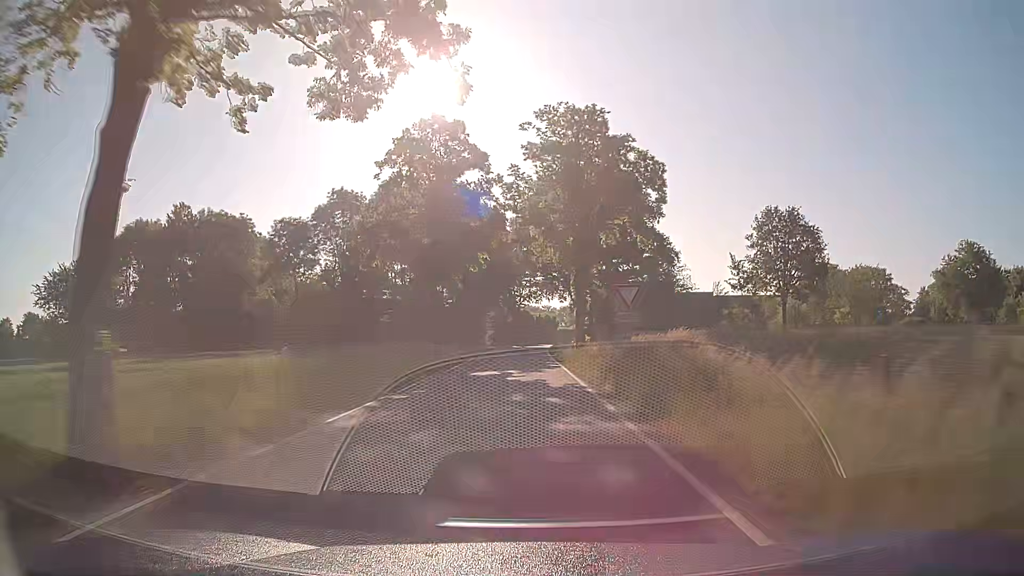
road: tertiary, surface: asphalt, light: Day
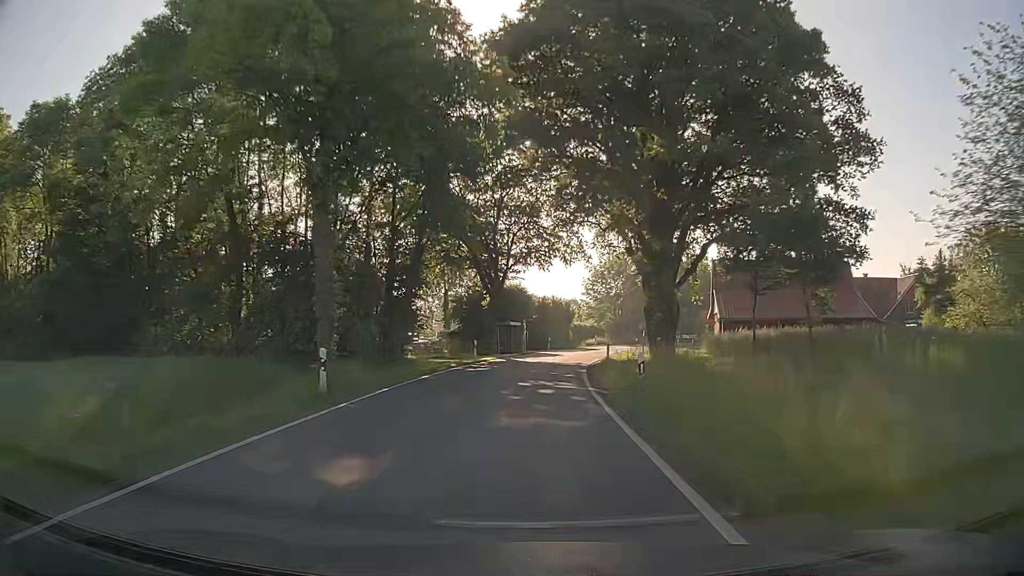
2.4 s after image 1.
(-0.1, +45.7) m; 0°
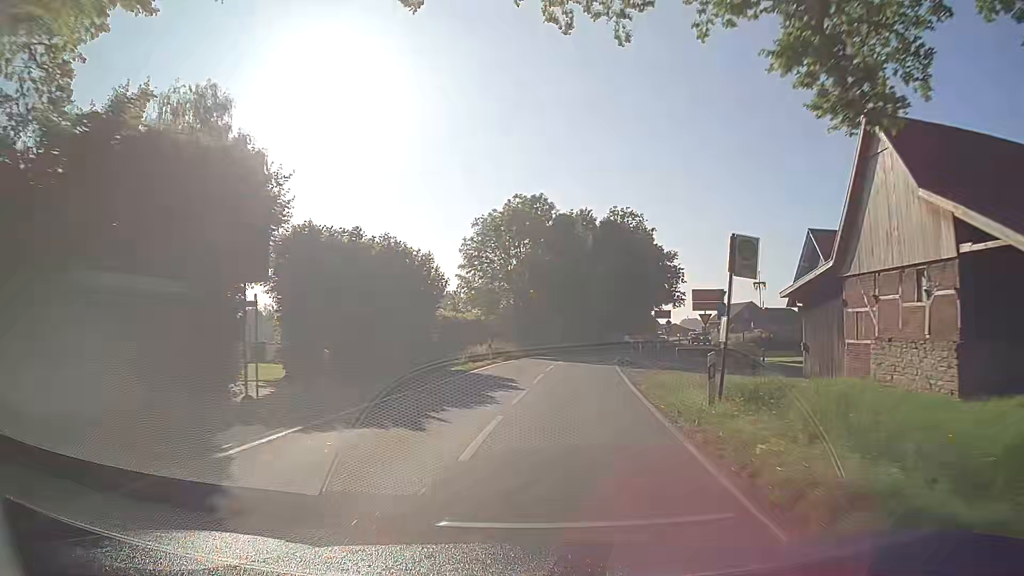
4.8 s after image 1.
(+2.6, +40.3) m; +10°
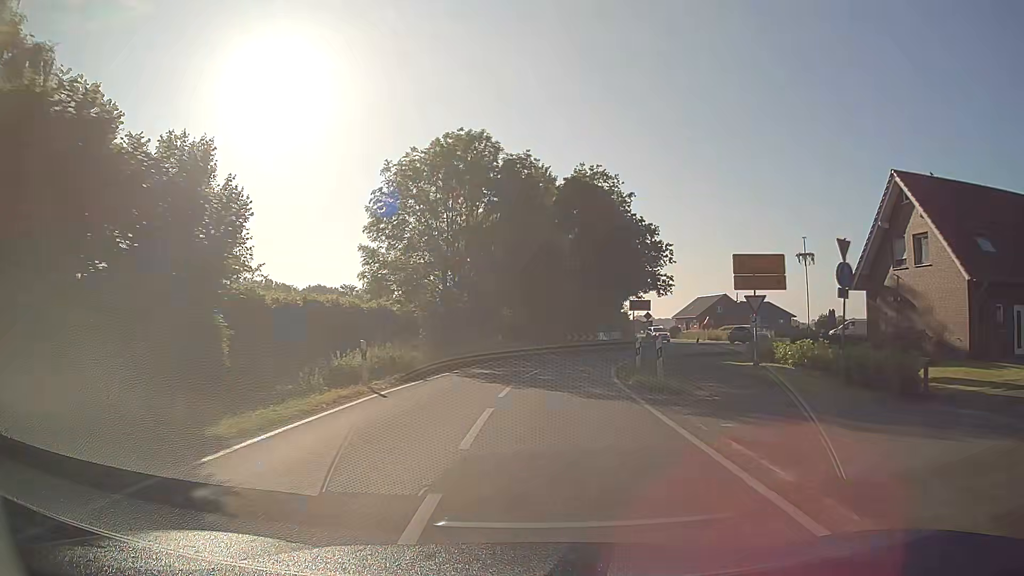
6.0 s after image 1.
(+0.6, +17.5) m; +4°
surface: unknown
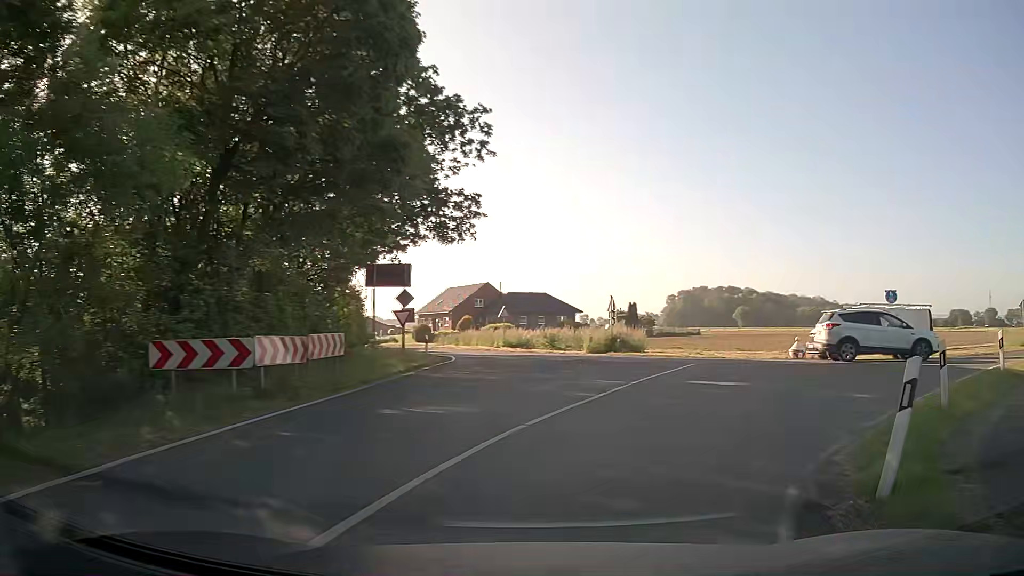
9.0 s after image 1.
(+3.8, +33.7) m; +23°
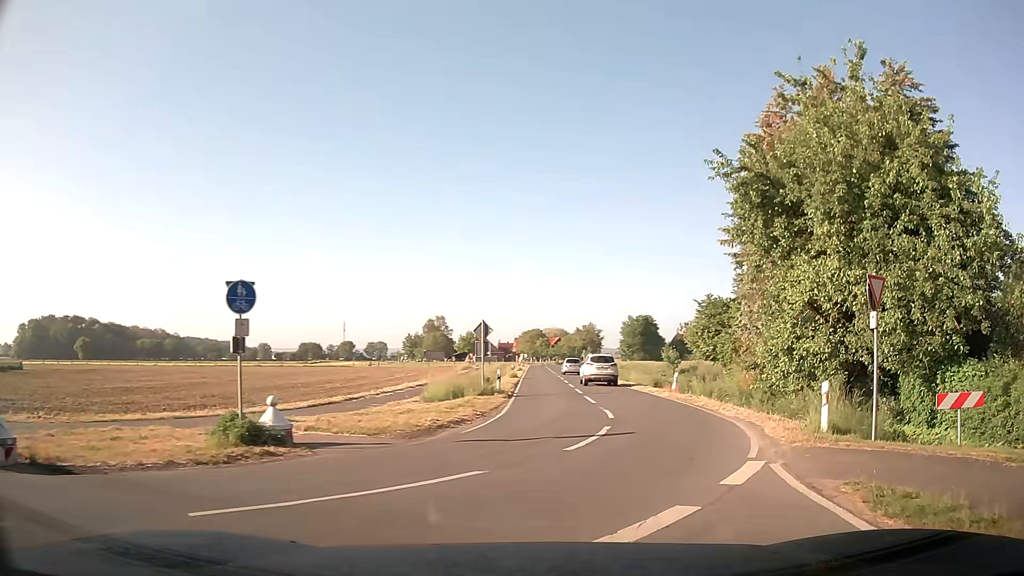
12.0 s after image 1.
(+7.7, +16.3) m; +56°
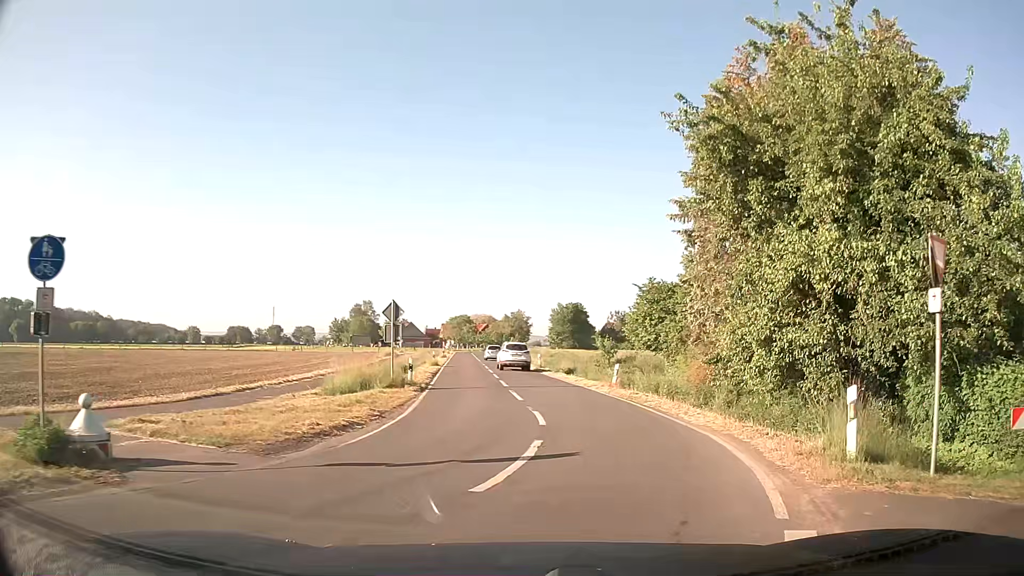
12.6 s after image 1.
(+0.2, +4.0) m; +5°
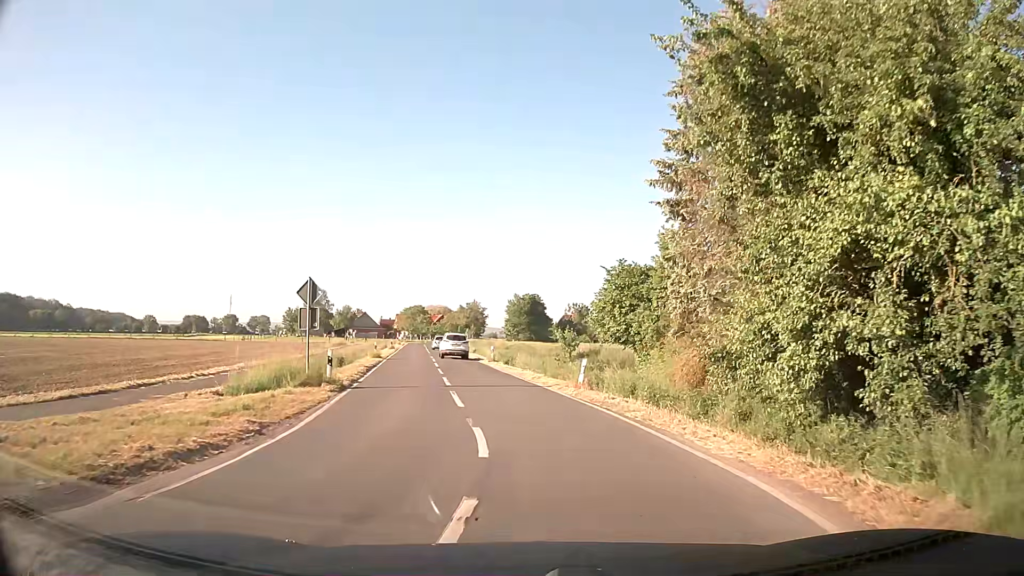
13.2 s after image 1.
(+0.3, +4.8) m; +5°
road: secondary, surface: asphalt
